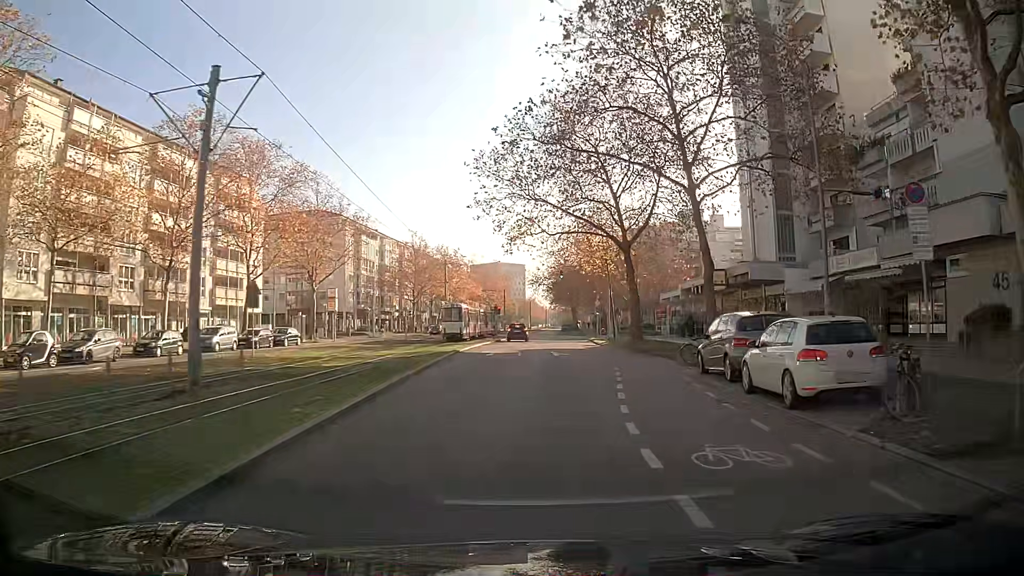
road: tertiary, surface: asphalt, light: Day
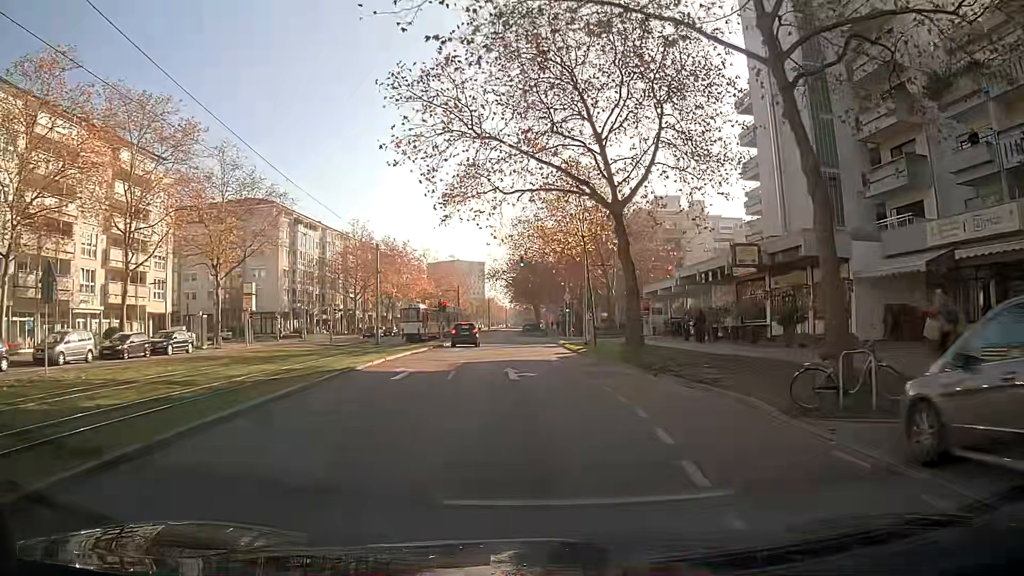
(+0.3, +12.9) m; +2°
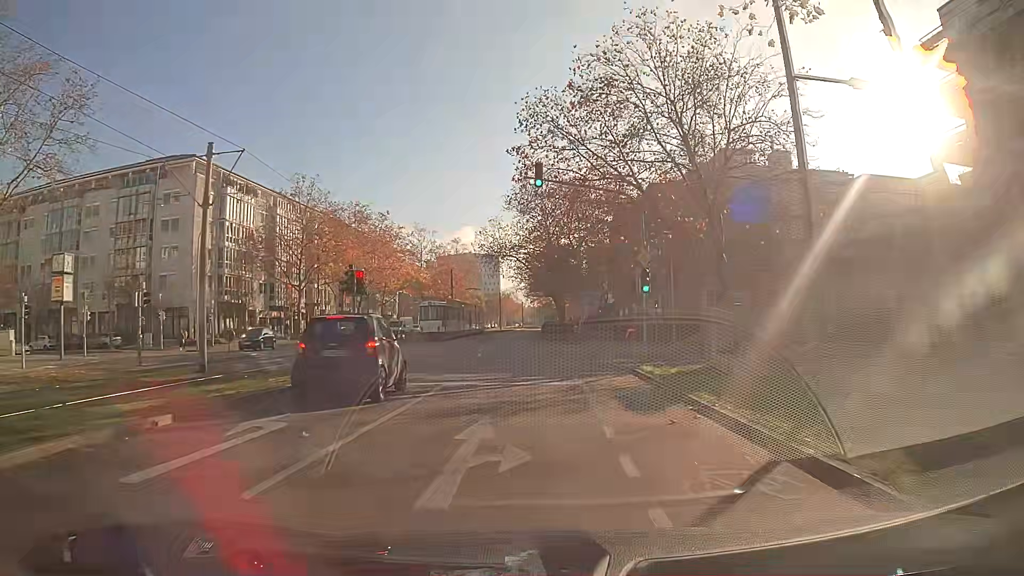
(-0.2, +29.9) m; -1°
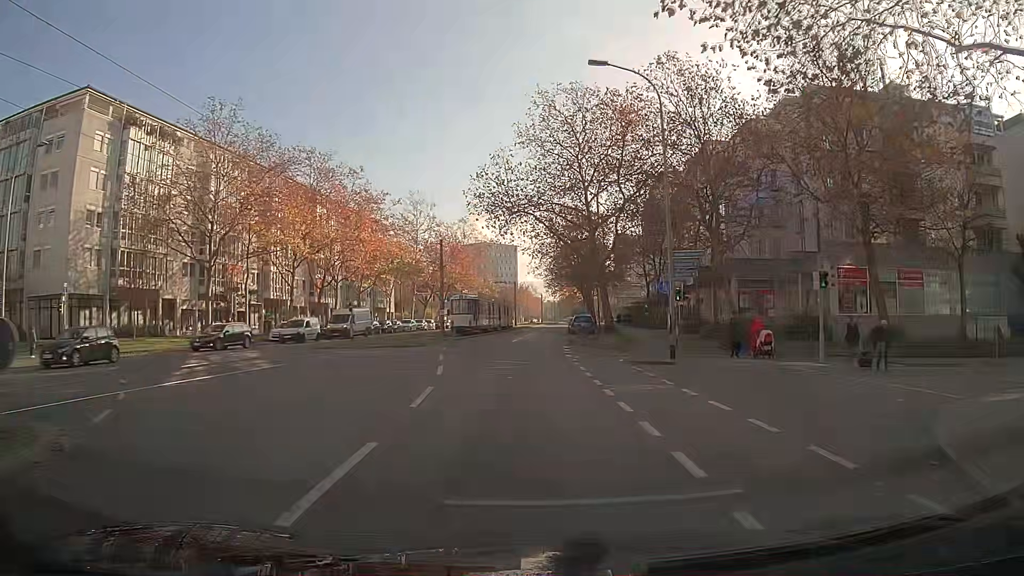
(-0.4, +22.9) m; -2°
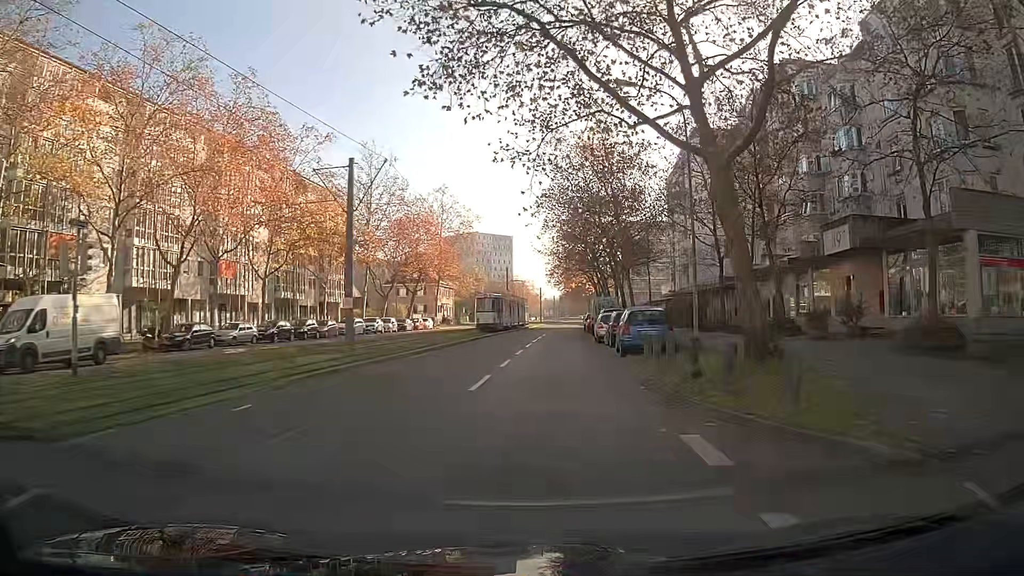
(+0.2, +26.7) m; +1°
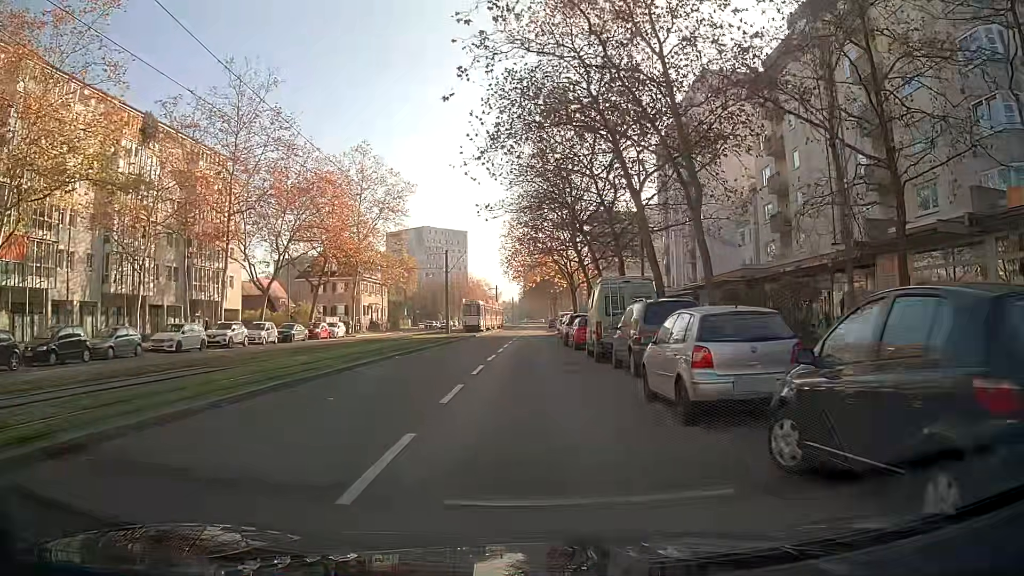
(+0.4, +24.7) m; +3°
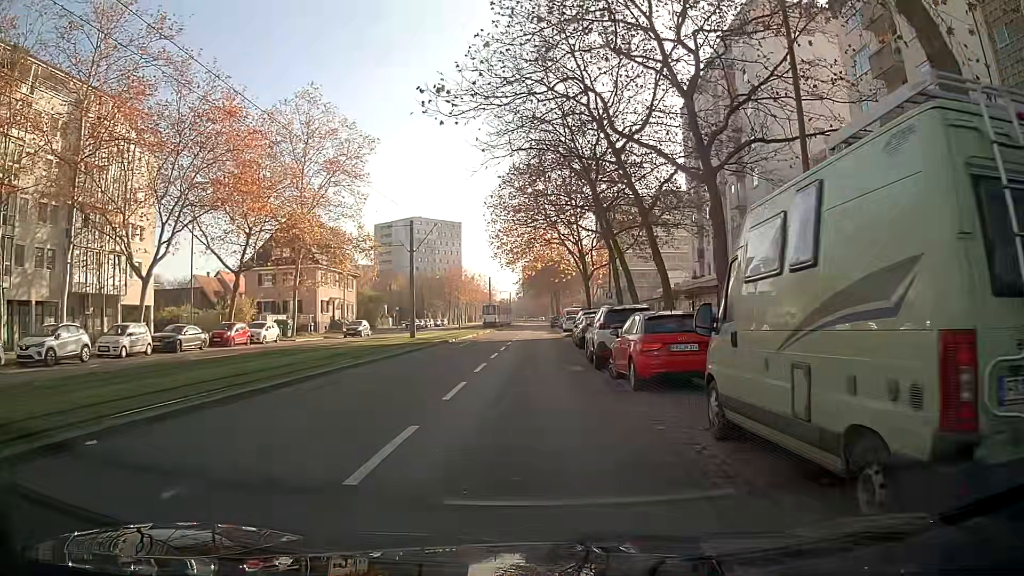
(-0.1, +17.1) m; -1°
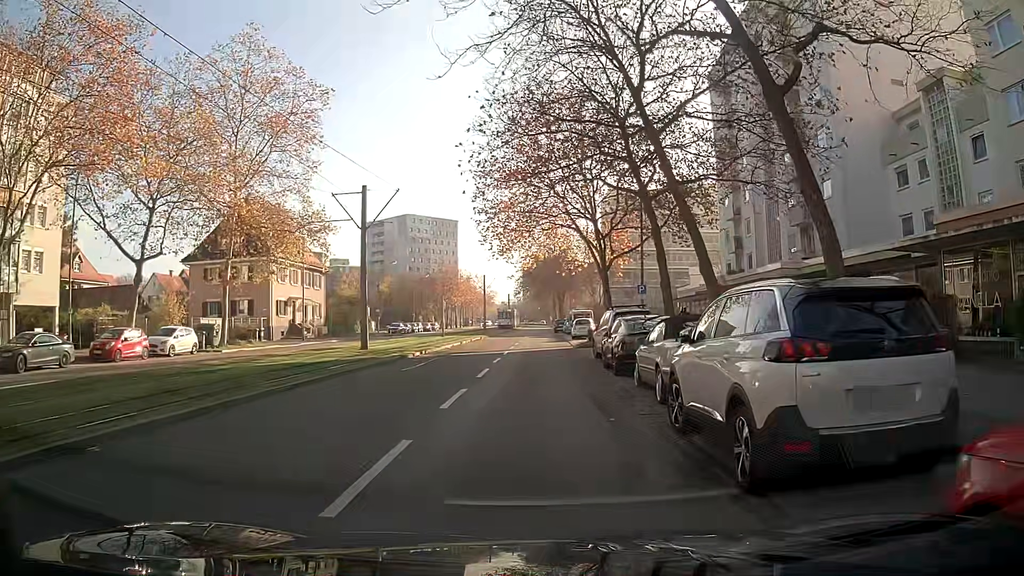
(+0.2, +12.5) m; +1°
